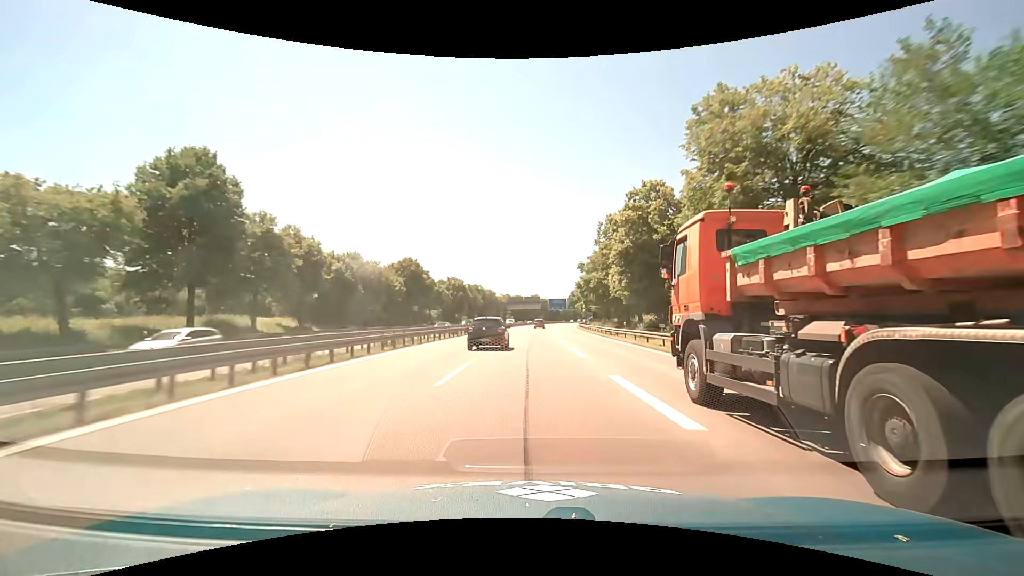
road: motorway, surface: asphalt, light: Day
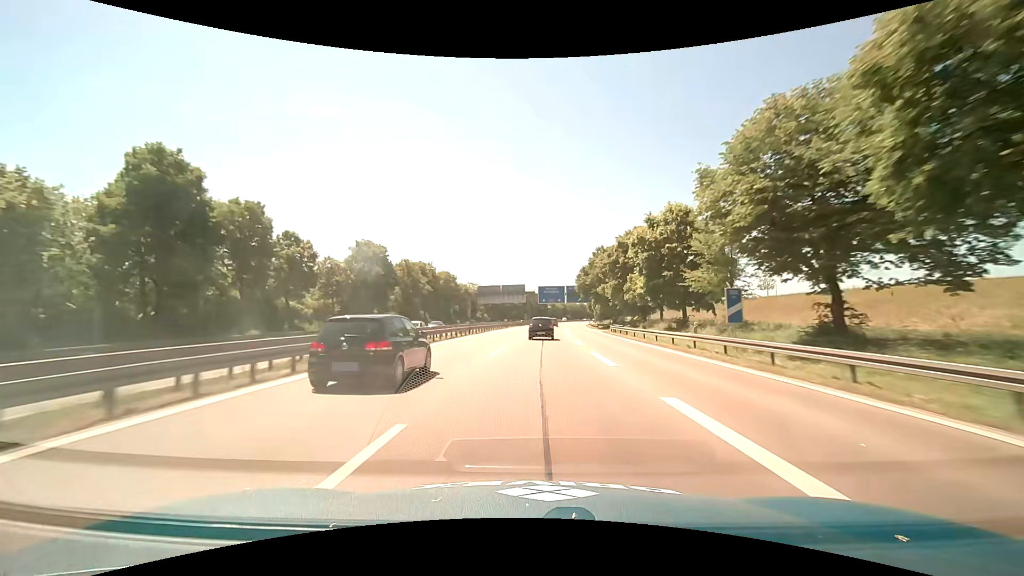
(+1.0, +63.8) m; +2°
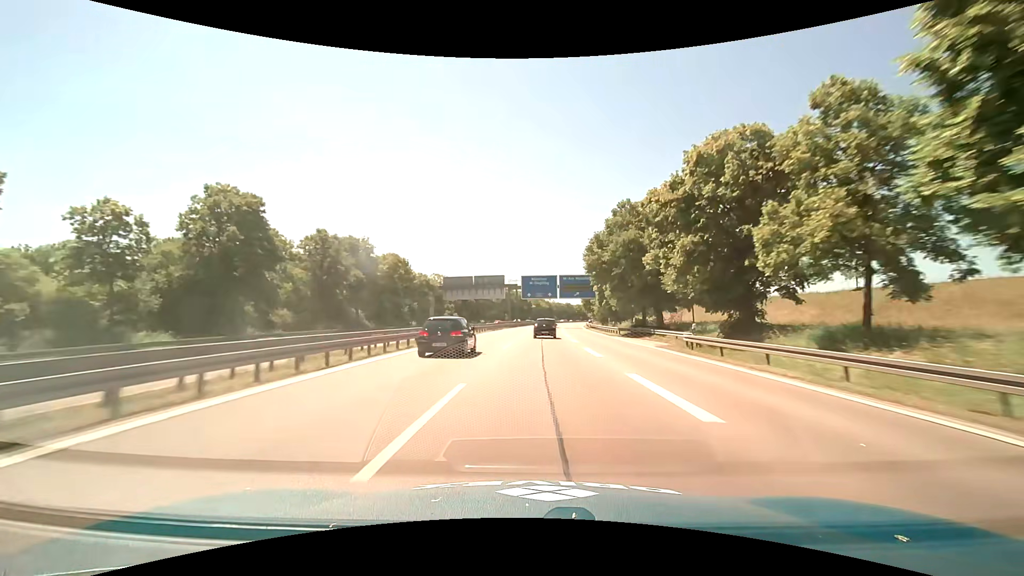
(+0.4, +32.0) m; +2°
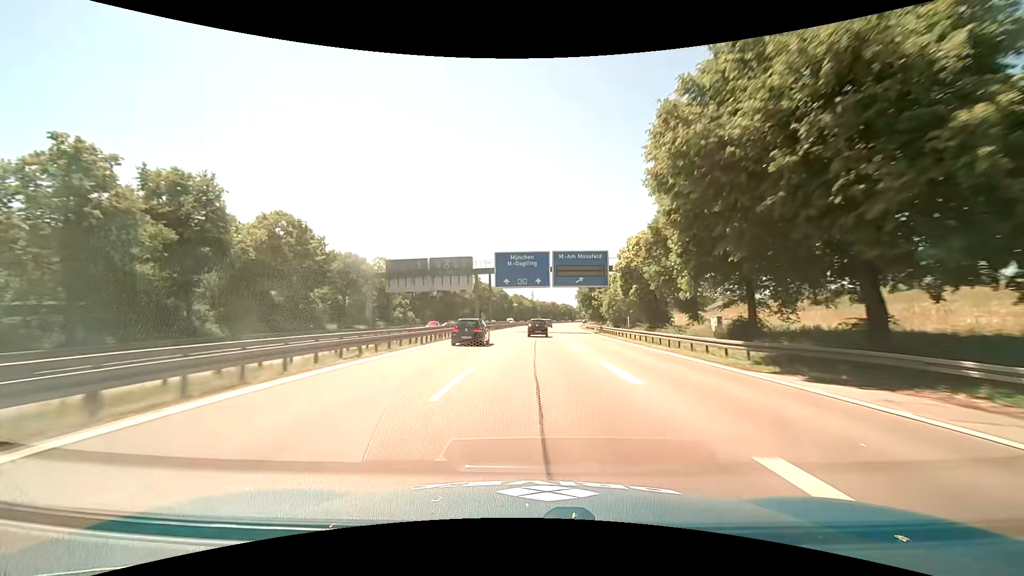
(+0.7, +32.1) m; +2°
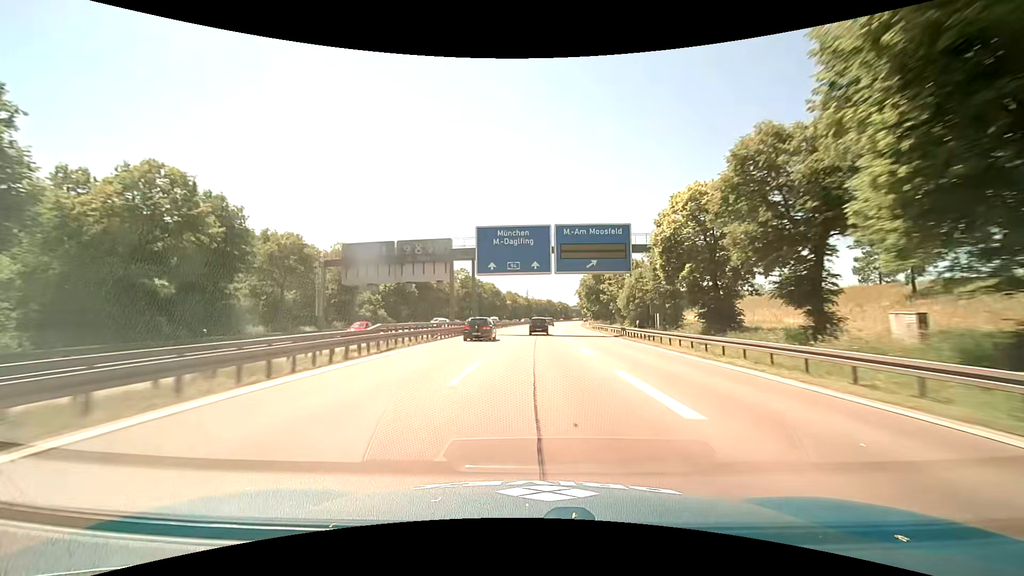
(+0.2, +16.1) m; +1°
(0, +10) (0, +20) (0, +30) (+1, +40) (+1, +50) (+1, +60) (+2, +70) (+3, +80) (+3, +90) (+4, +100) m
